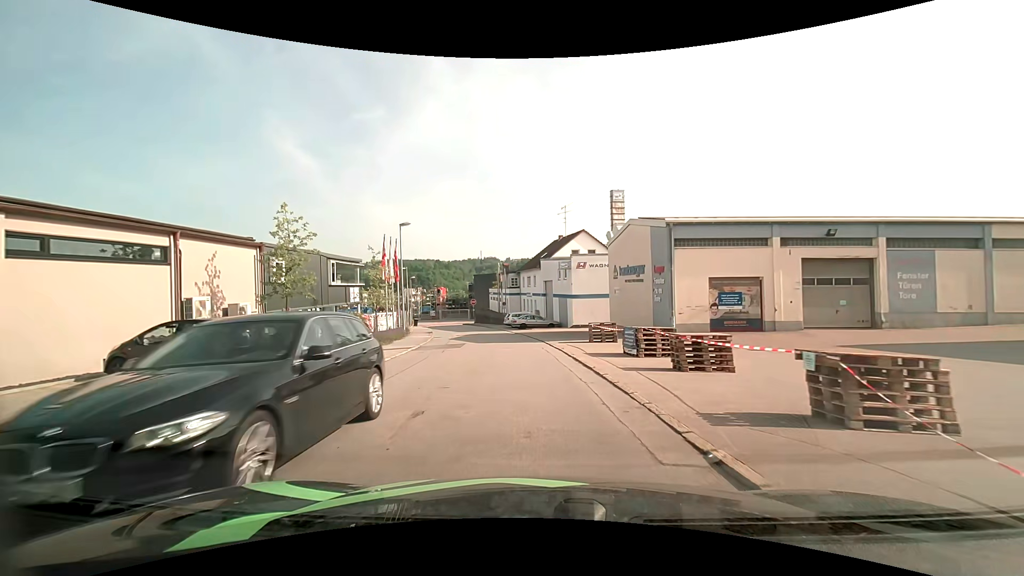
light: Day
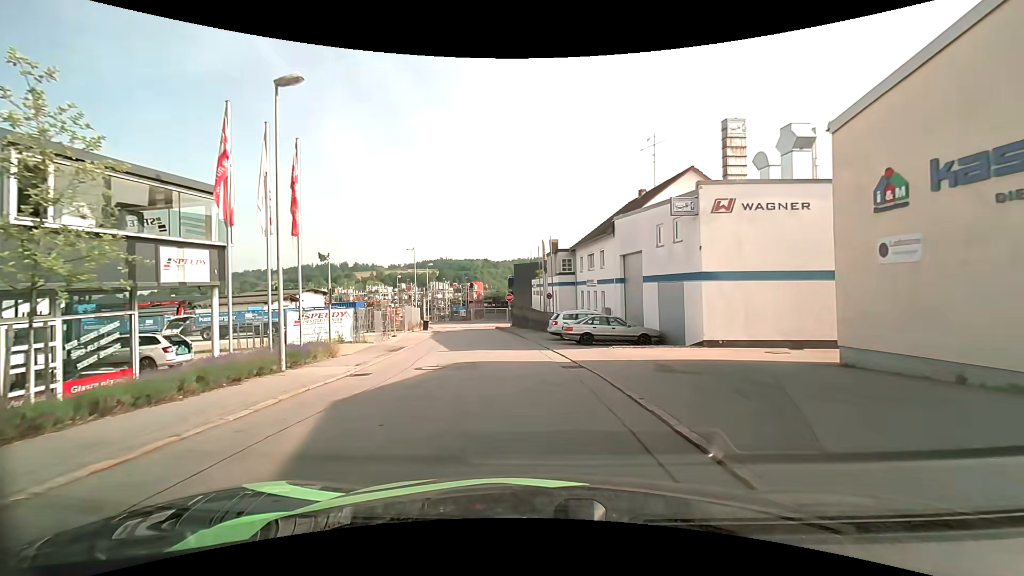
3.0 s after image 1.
(-0.9, +22.7) m; -5°
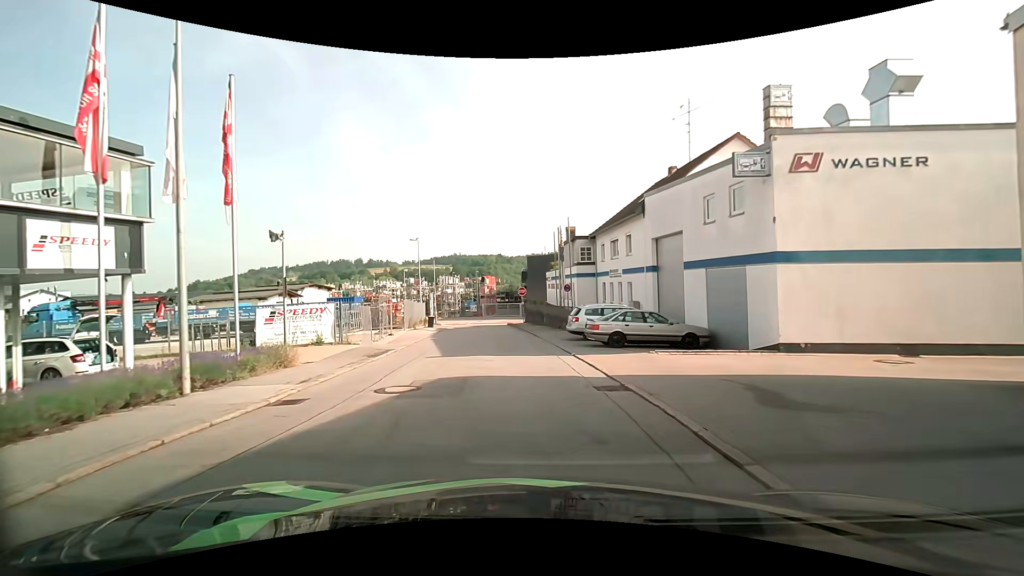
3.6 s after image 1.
(0.0, +4.5) m; -1°
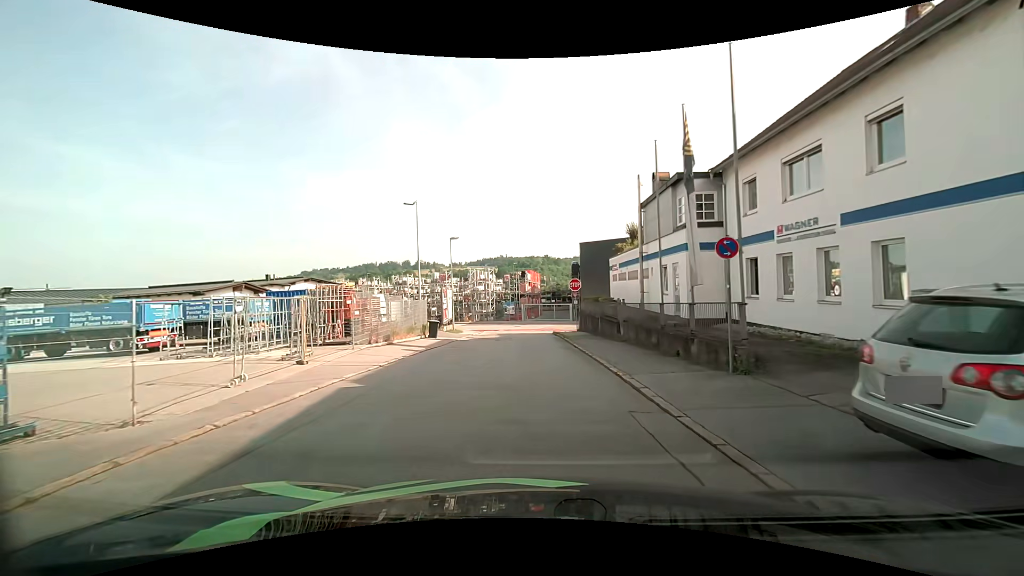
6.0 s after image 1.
(-1.1, +17.4) m; -7°
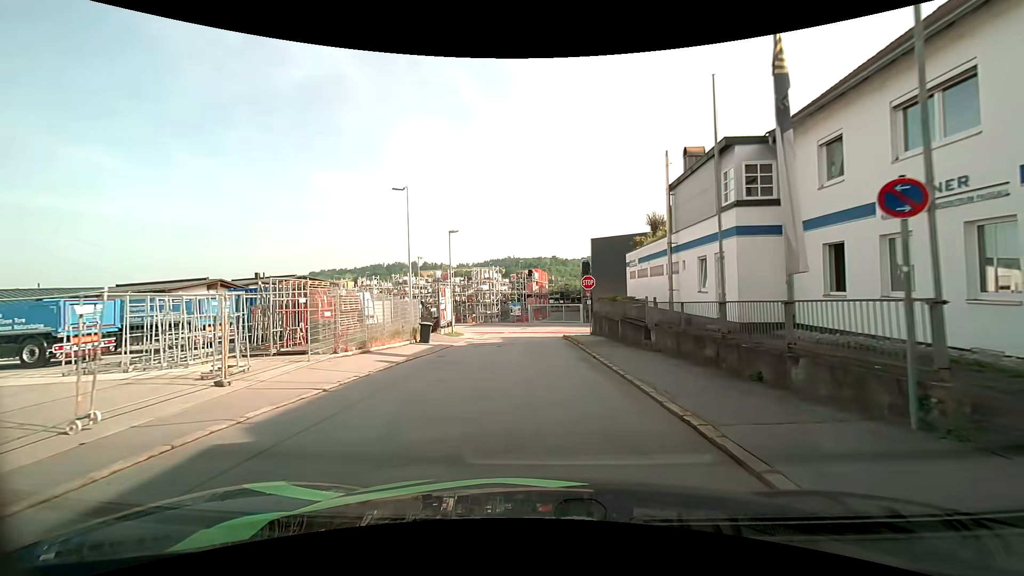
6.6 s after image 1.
(0.0, +4.2) m; 0°
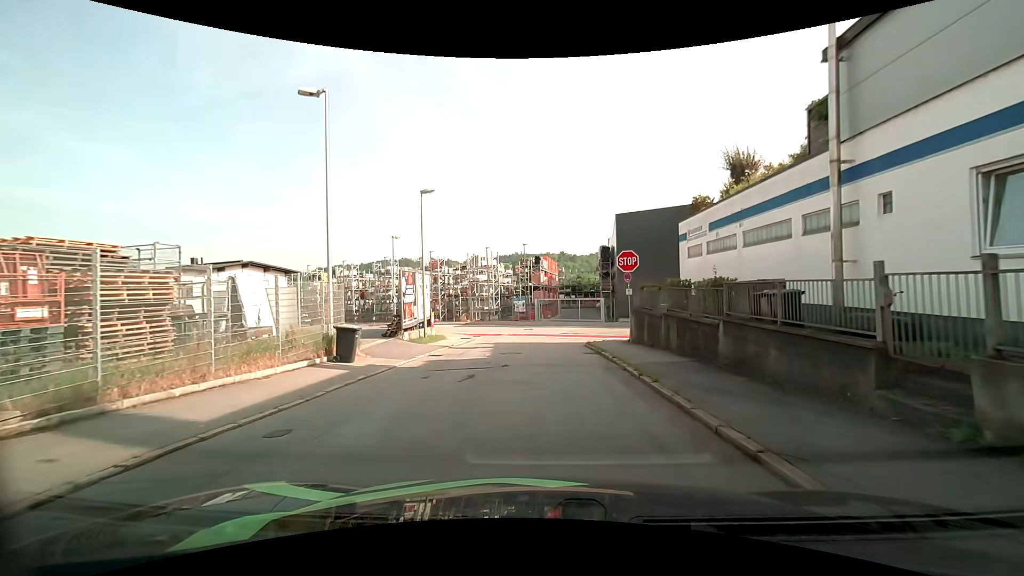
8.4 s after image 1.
(-0.3, +11.9) m; -2°
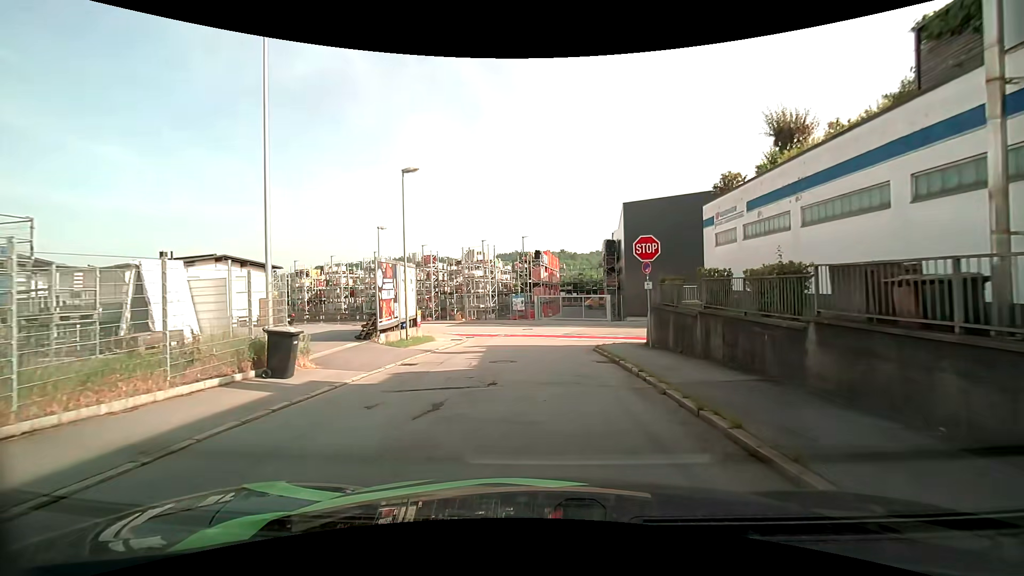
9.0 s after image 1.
(0.0, +3.7) m; 0°
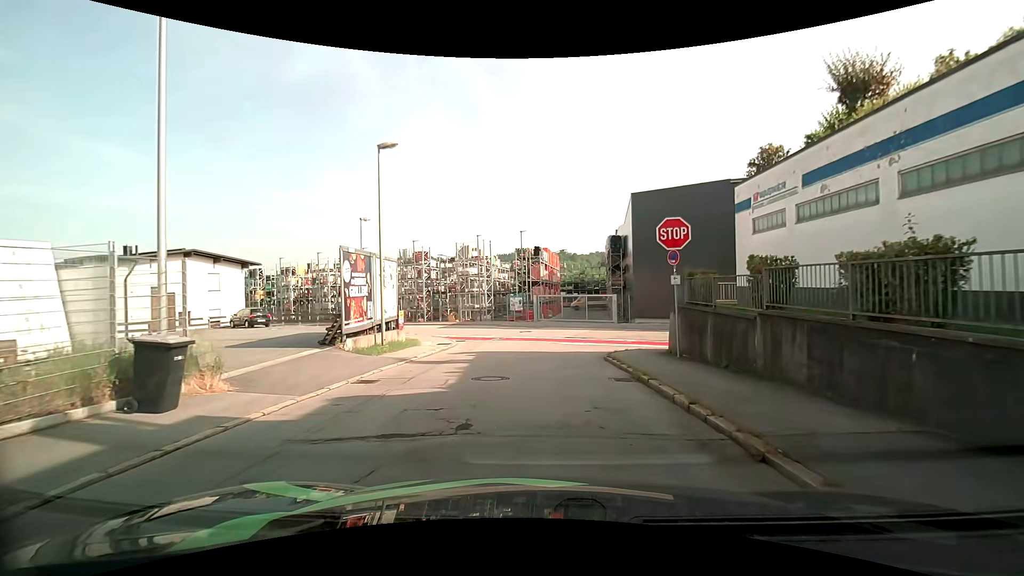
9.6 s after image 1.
(0.0, +3.5) m; 0°
(0, +10) (+1, +20) (+1, +30) (-3, +38) (-12, +44) (-20, +50) (-29, +55) (-37, +60) (-46, +65) (-55, +70) m
